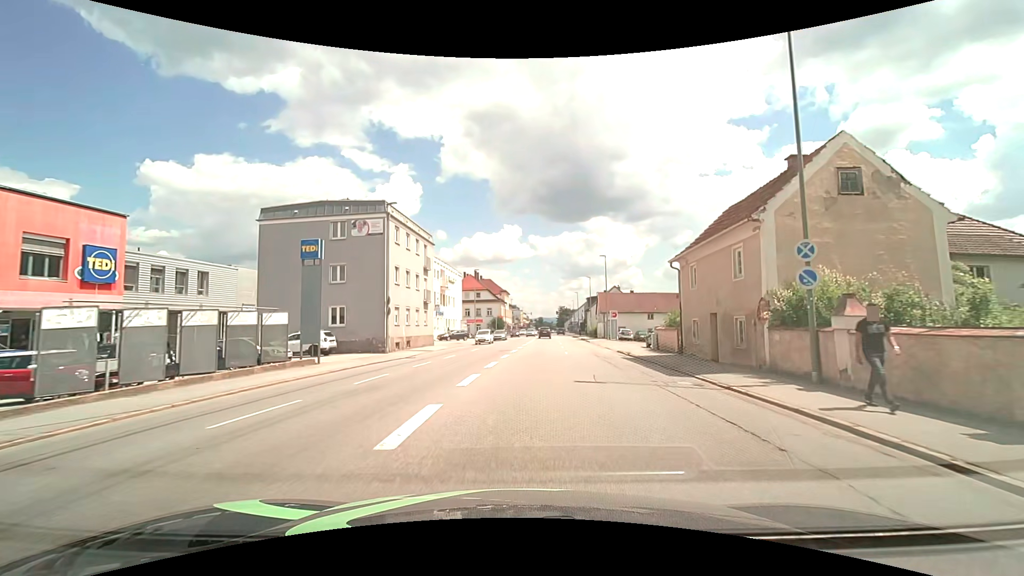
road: tertiary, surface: asphalt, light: Day
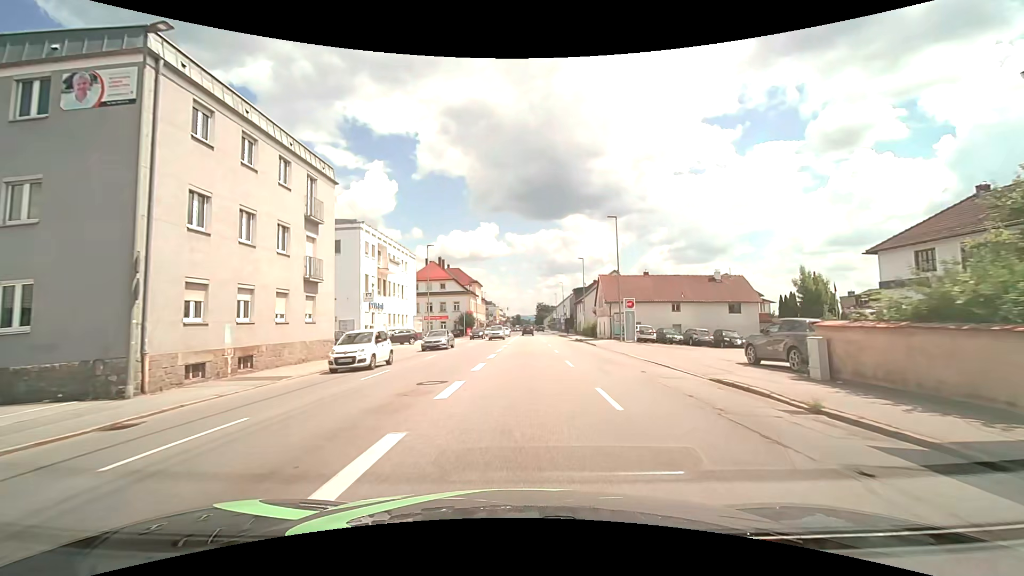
(+0.7, +20.2) m; +3°
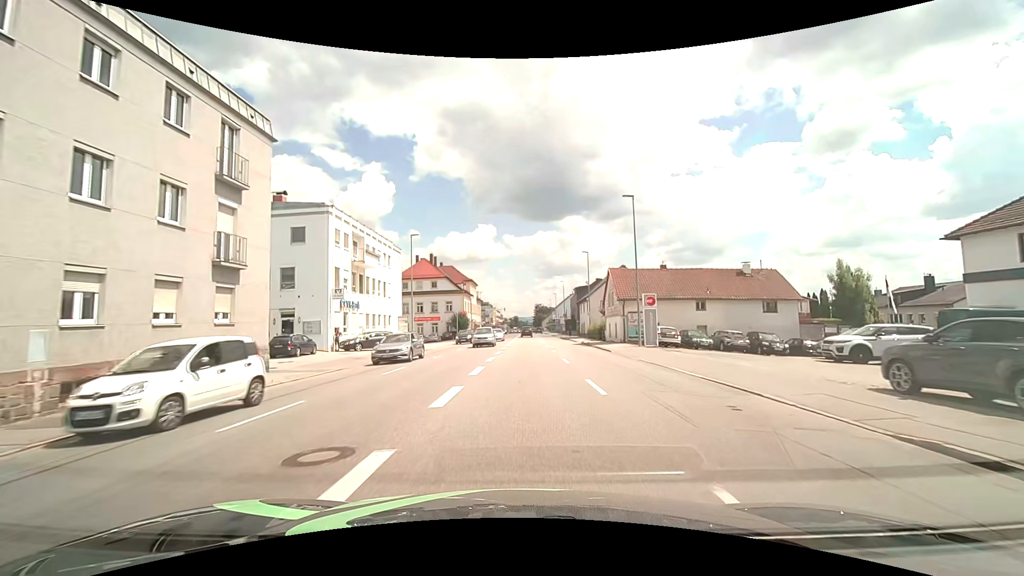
(0.0, +6.9) m; 0°
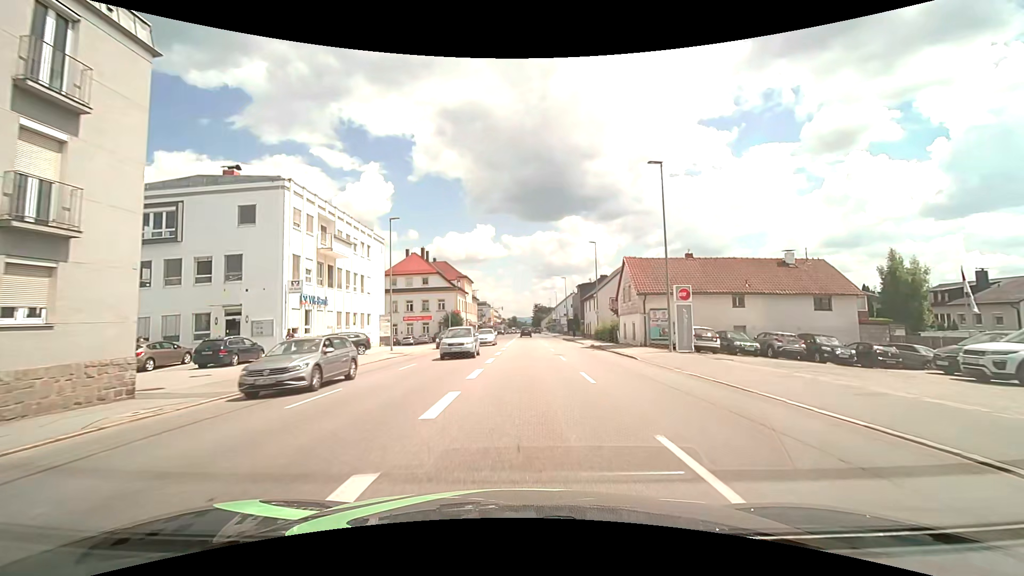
(0.0, +7.0) m; 0°
